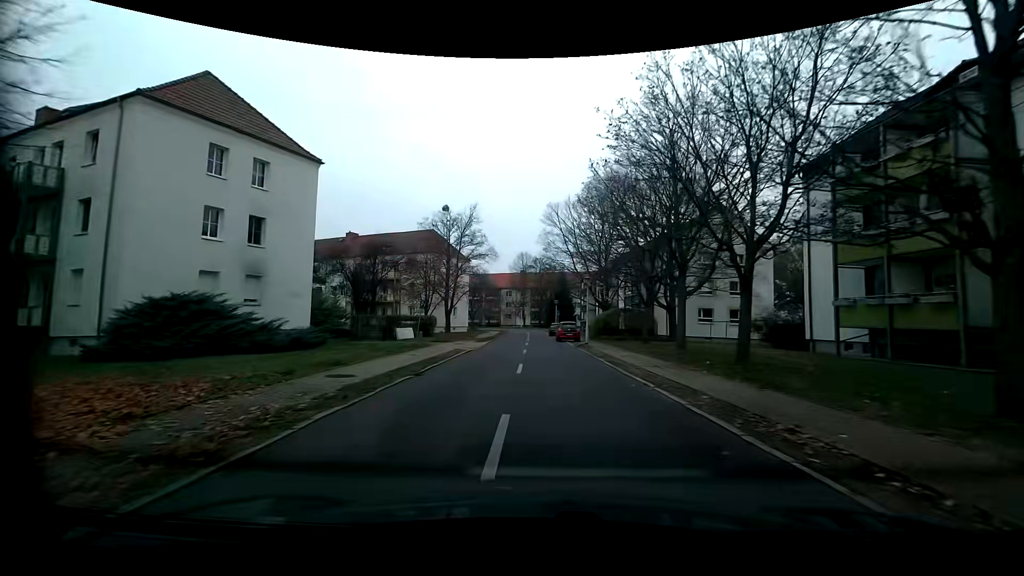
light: Day
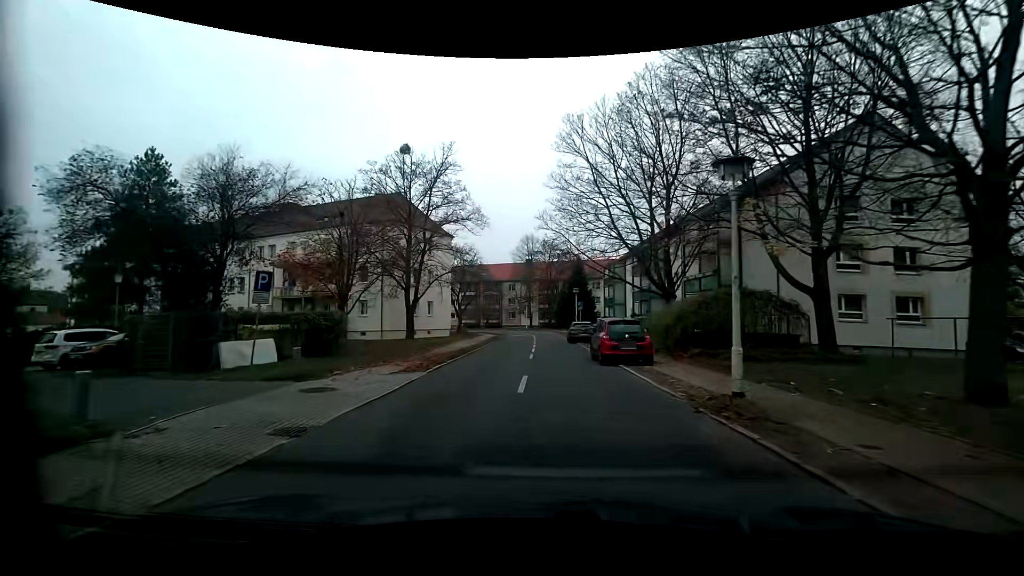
(+0.1, +21.6) m; 0°
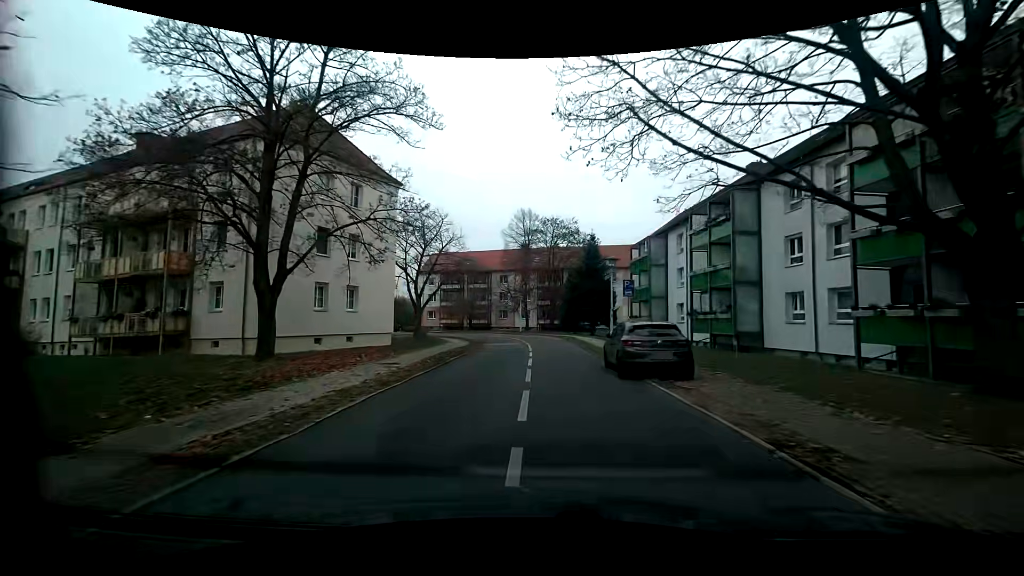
(0.0, +20.8) m; +1°
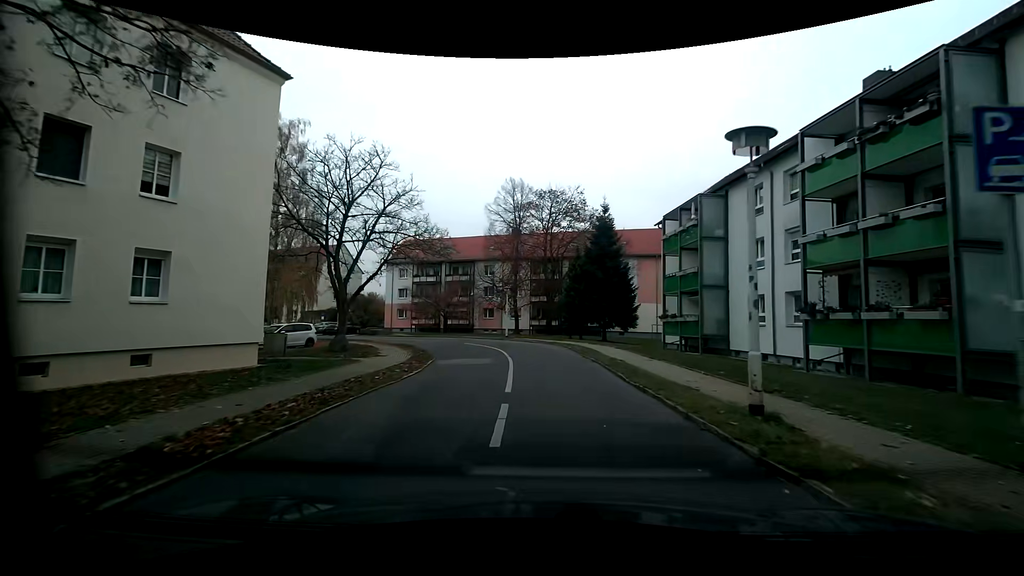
(-0.2, +14.8) m; -1°
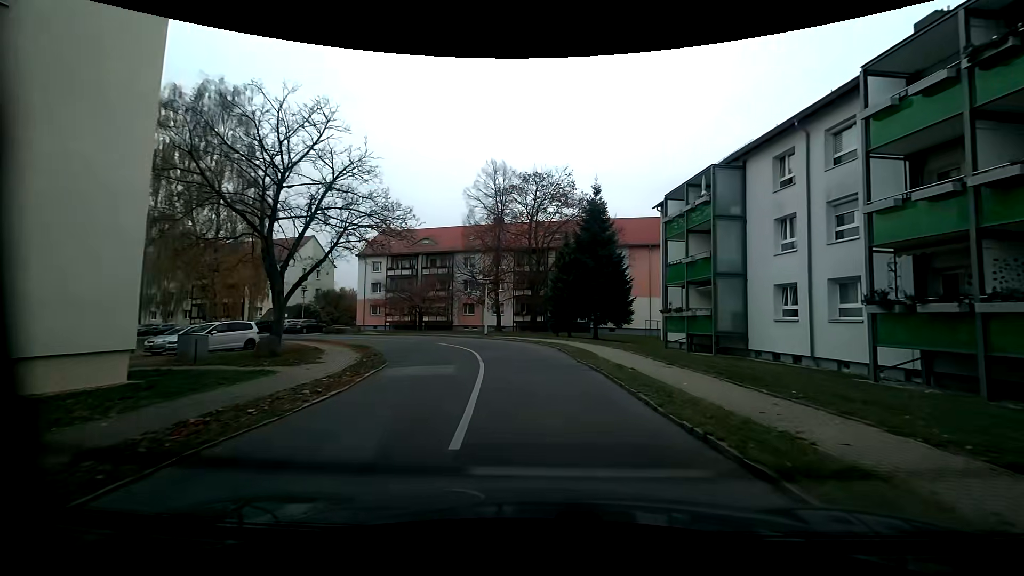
(+0.1, +4.8) m; +2°
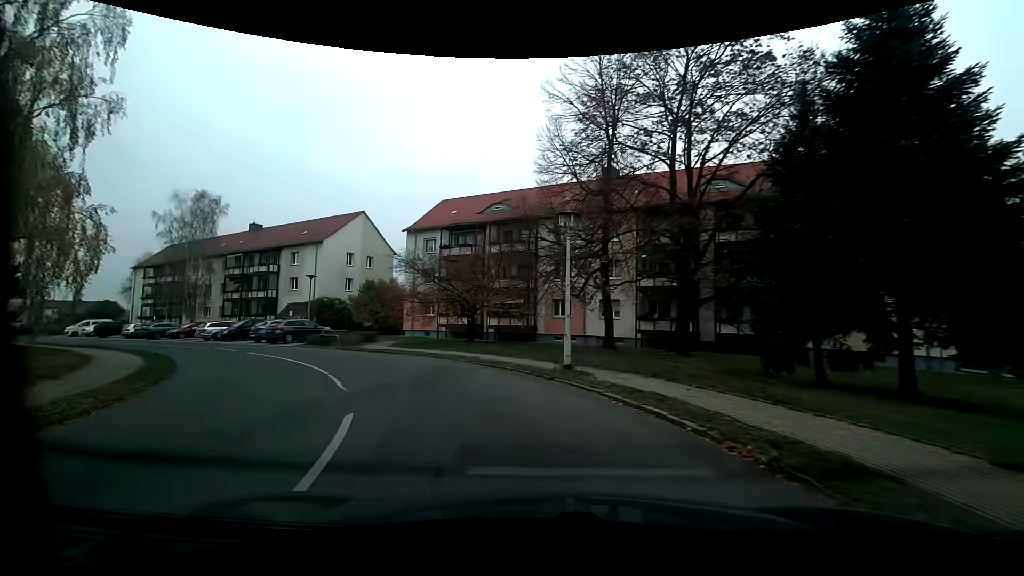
(-1.1, +22.9) m; -14°
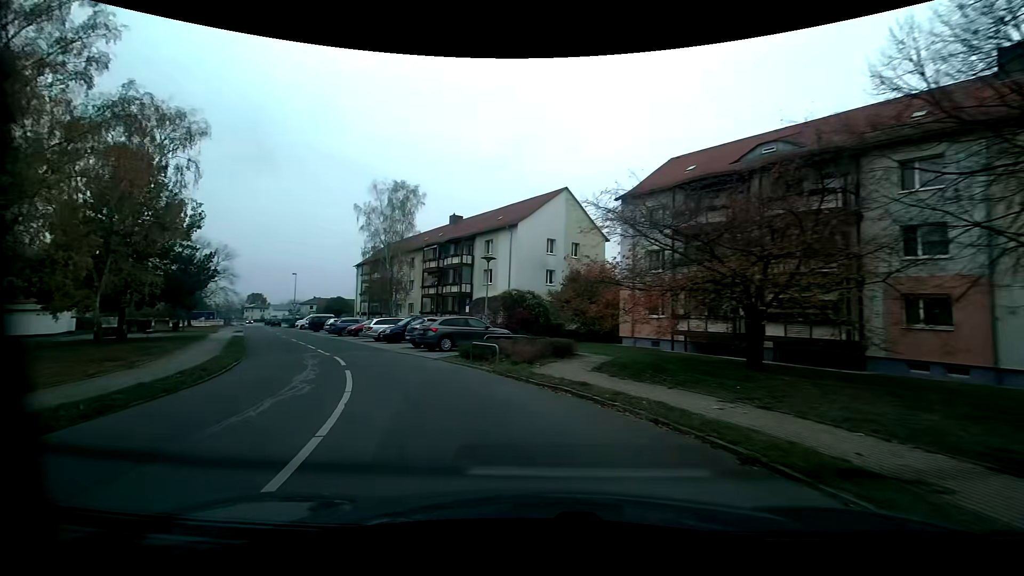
(-2.6, +13.1) m; -23°
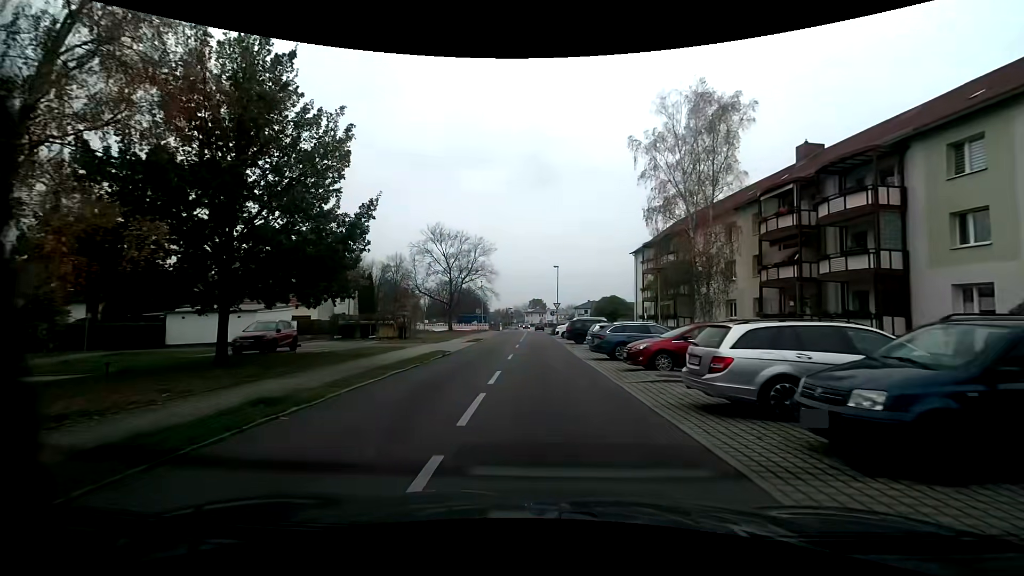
(-7.7, +21.7) m; -30°
(0, +10) (-1, +20) (-1, +30) (-1, +40) (-1, +50) (-1, +60) (-1, +70) (-1, +80) (-1, +90) (-1, +100) m
